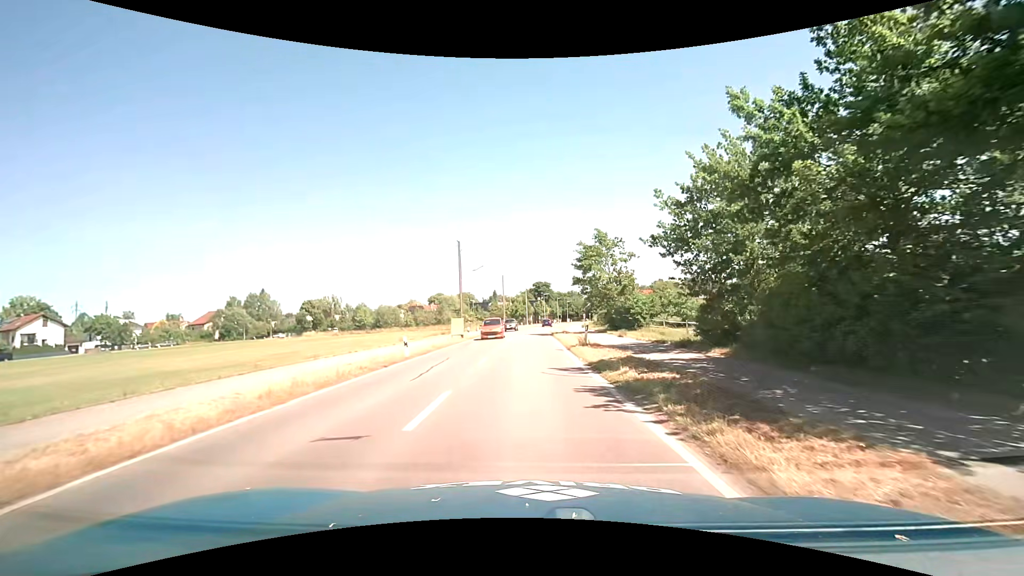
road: tertiary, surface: asphalt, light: Day
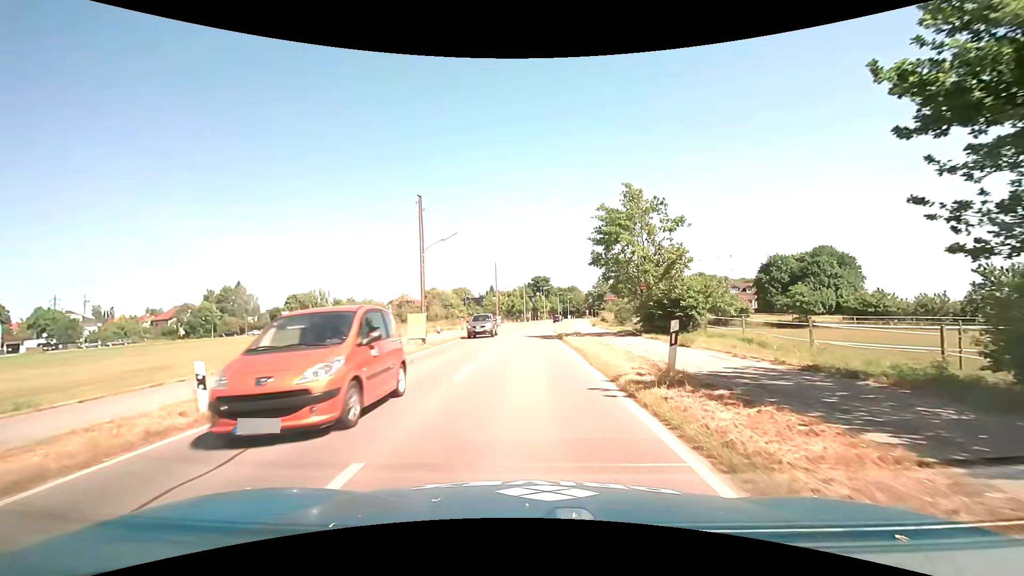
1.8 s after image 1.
(0.0, +13.5) m; 0°
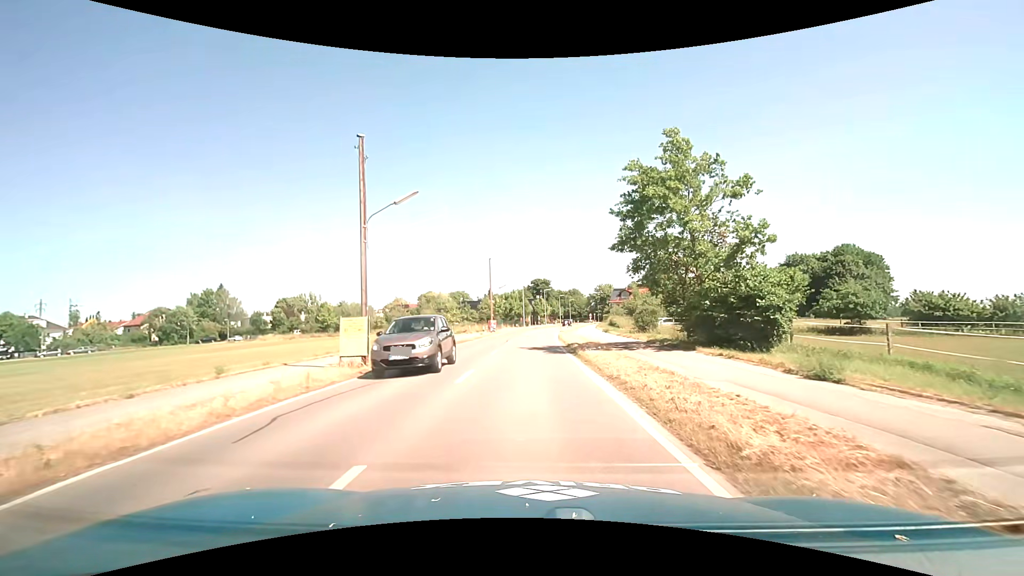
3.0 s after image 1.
(0.0, +9.0) m; 0°
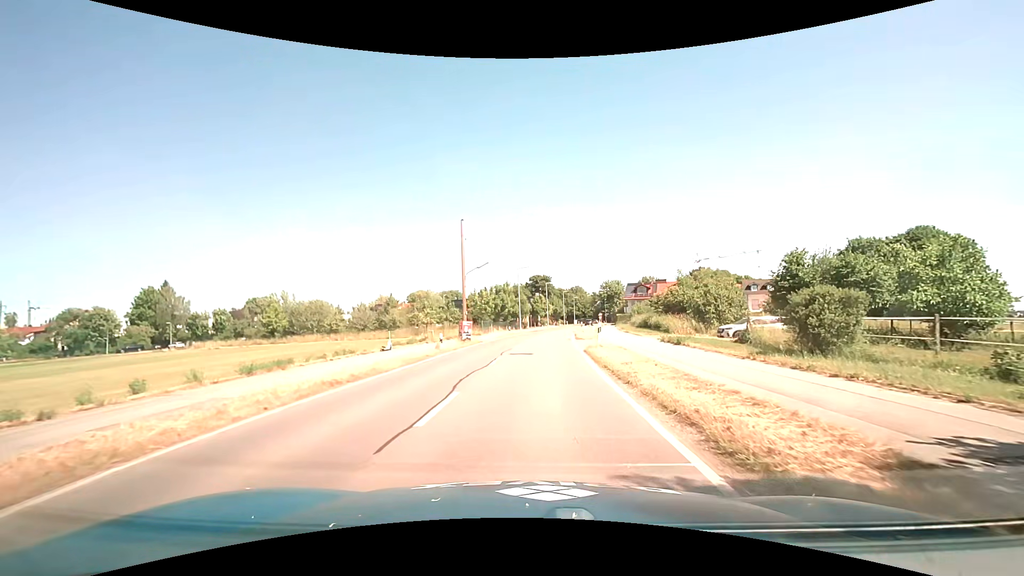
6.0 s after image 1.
(-0.1, +22.4) m; 0°
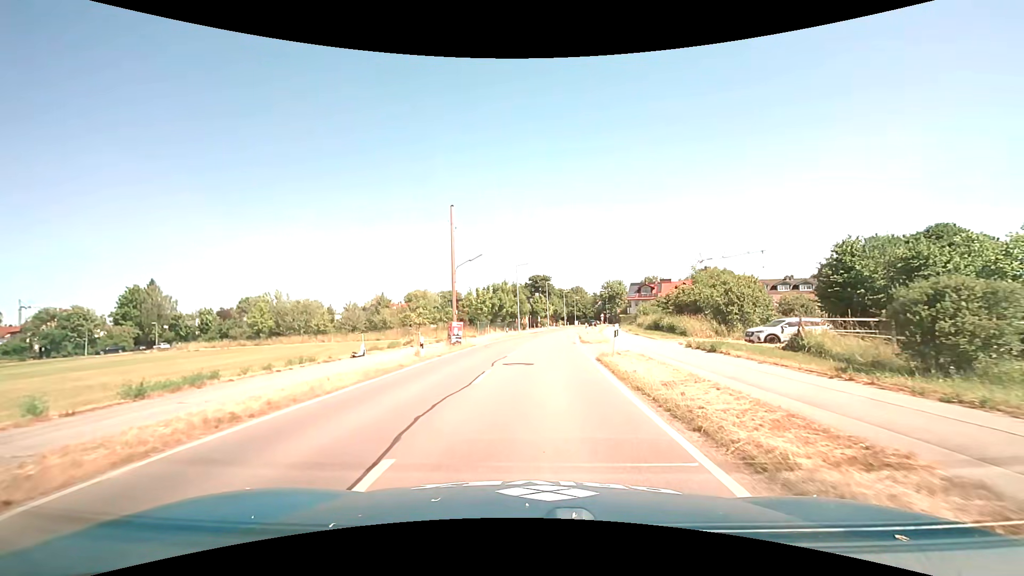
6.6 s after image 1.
(0.0, +4.5) m; 0°
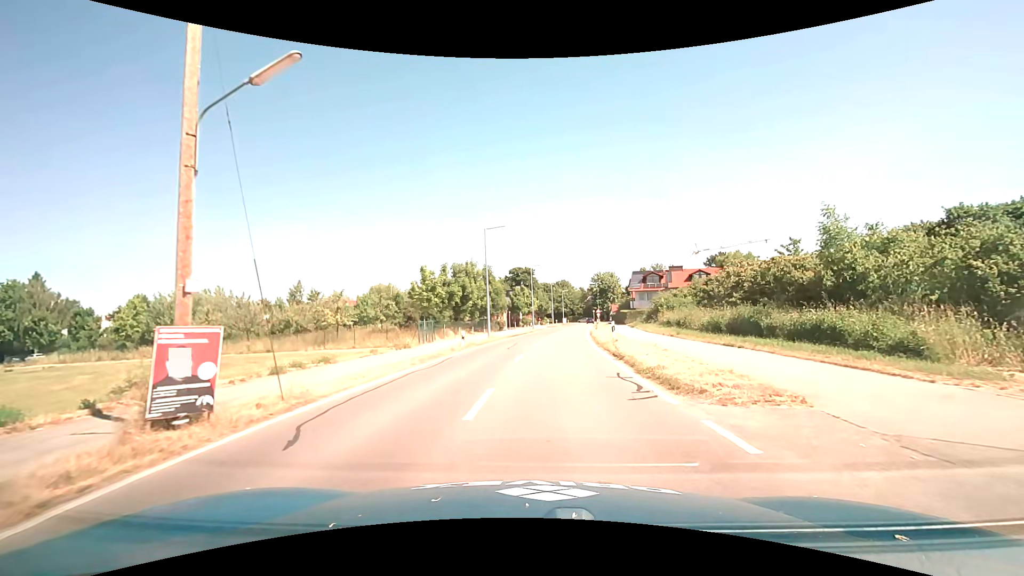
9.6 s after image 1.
(+0.3, +22.3) m; +2°
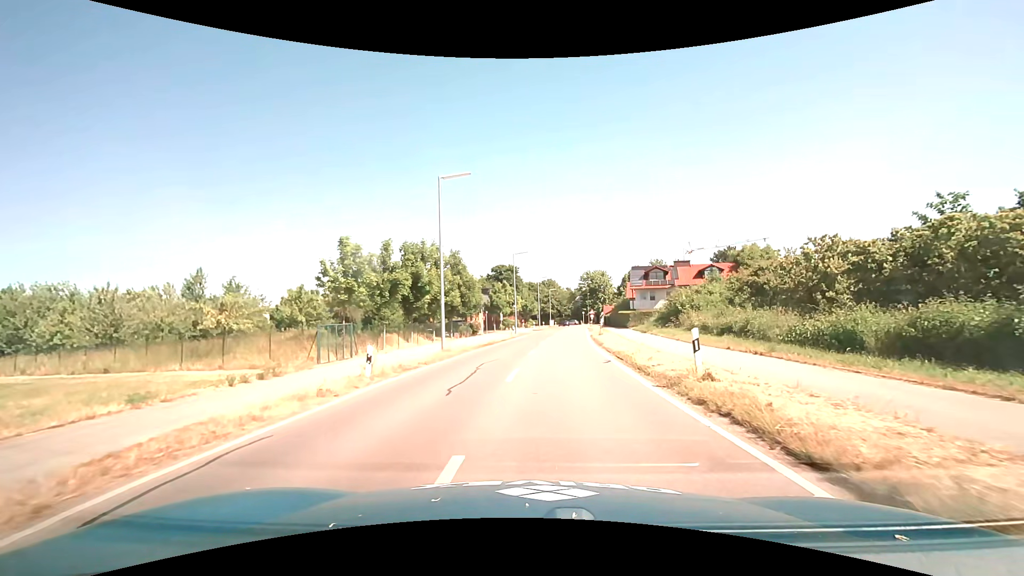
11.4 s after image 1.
(+0.2, +13.5) m; +2°
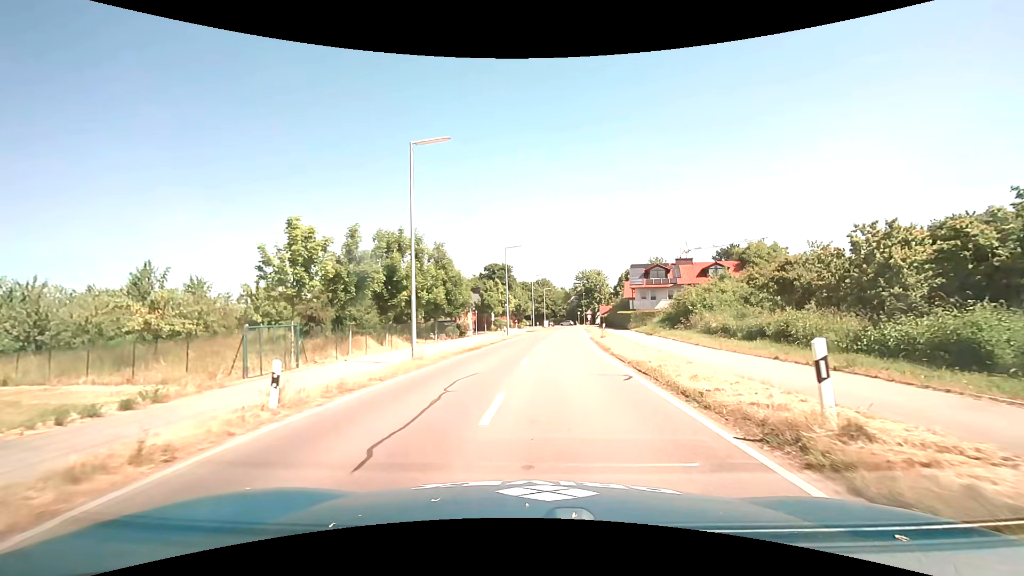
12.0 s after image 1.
(0.0, +4.6) m; 0°
(0, +10) (+1, +20) (+2, +30) (+3, +40) (+4, +50) (+5, +60) (+6, +70) (+7, +80) (+8, +90) (+9, +100) m
